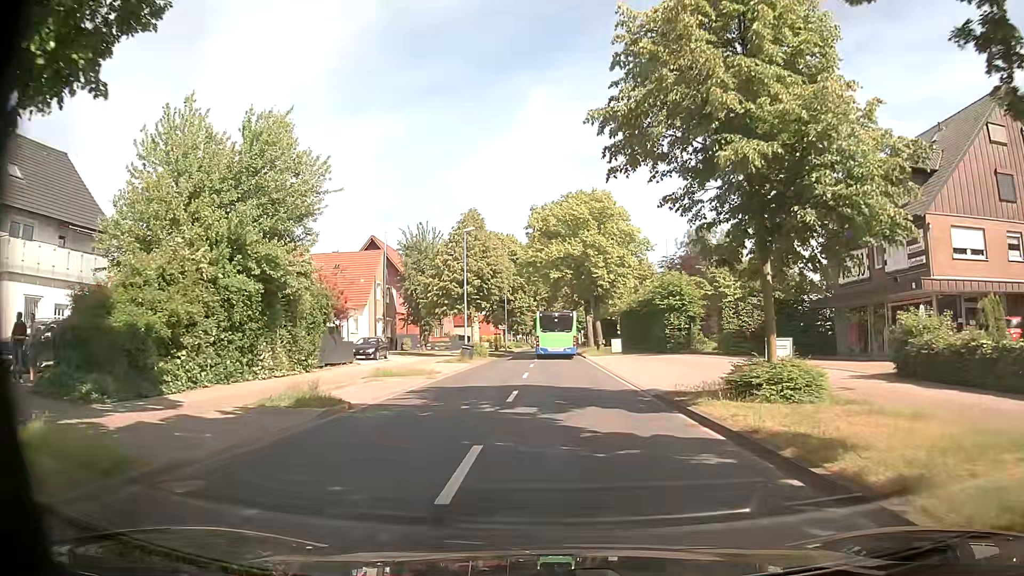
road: secondary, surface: asphalt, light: Day
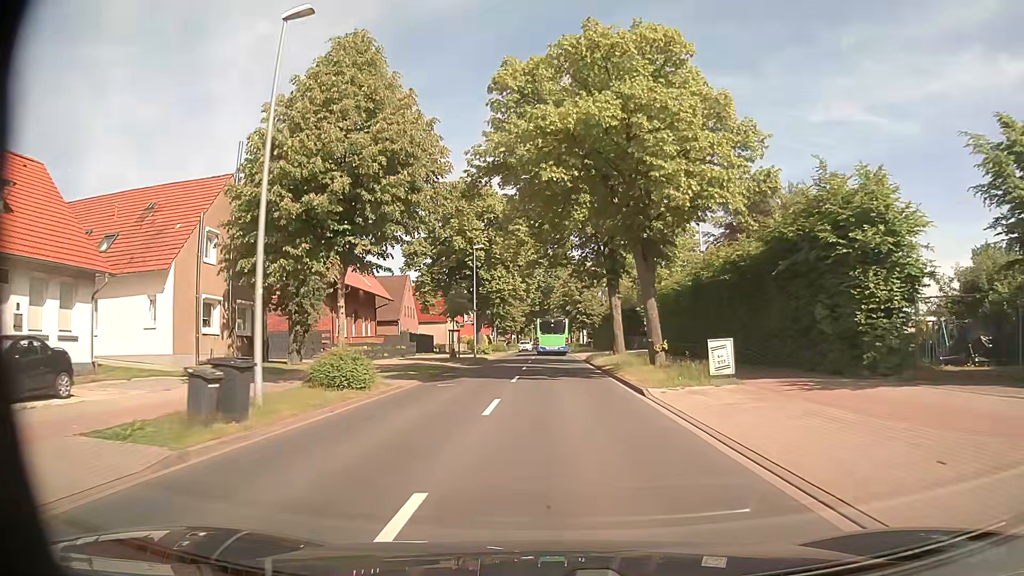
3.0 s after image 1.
(+0.5, +30.0) m; 0°
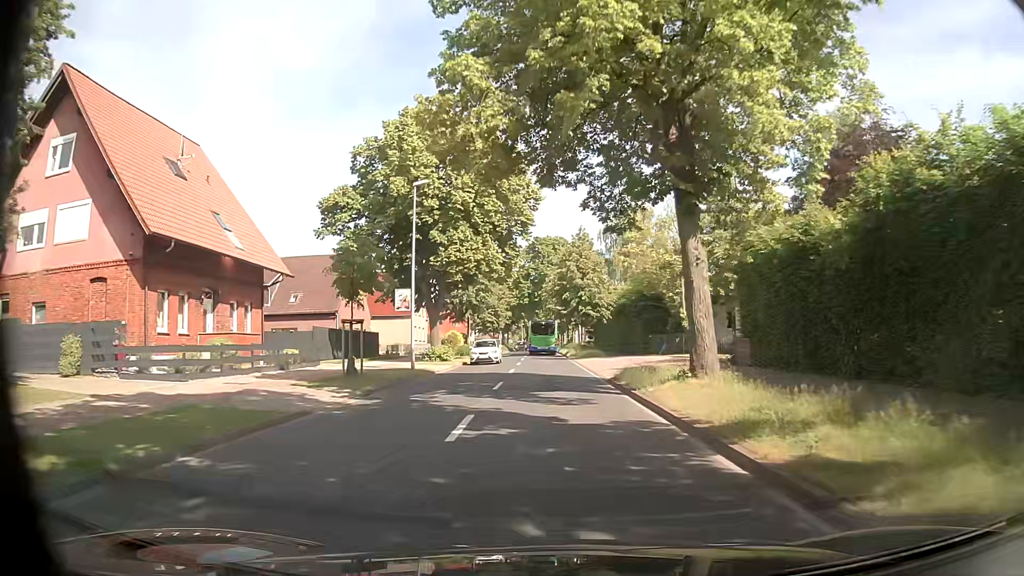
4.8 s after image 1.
(+0.2, +20.9) m; 0°
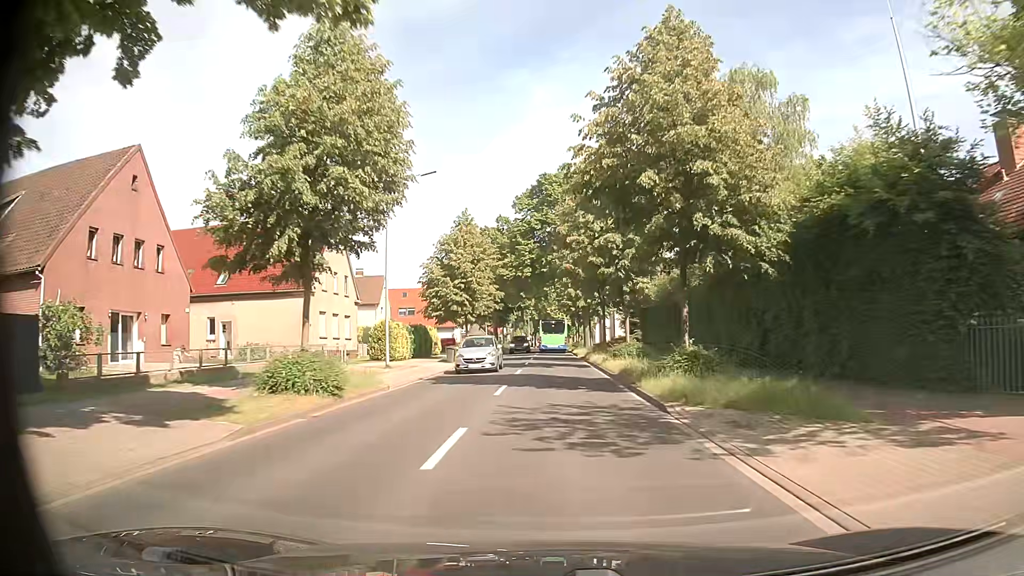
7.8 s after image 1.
(+0.3, +38.5) m; 0°
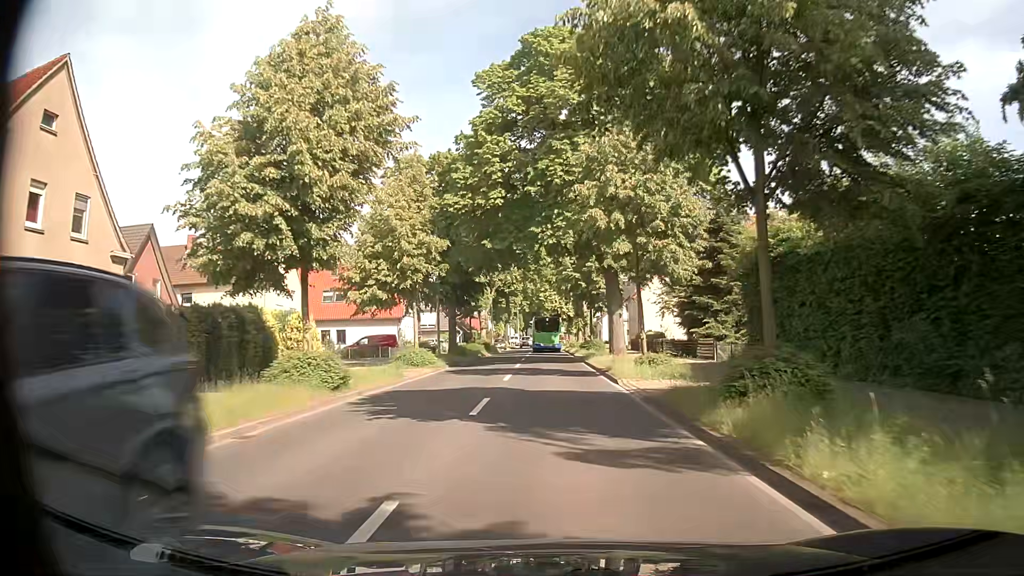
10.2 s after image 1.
(+0.1, +31.3) m; +1°
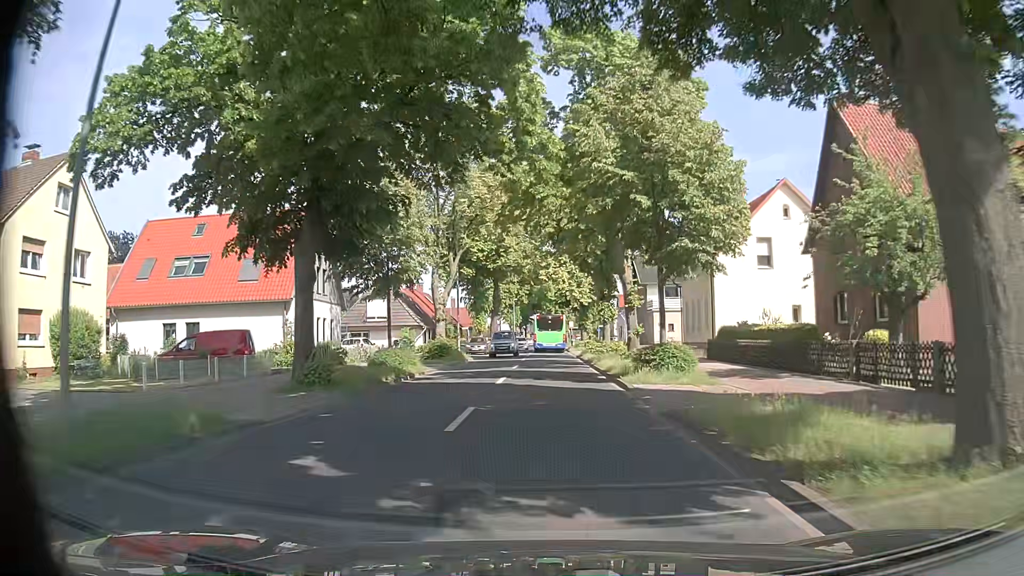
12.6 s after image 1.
(-0.1, +28.9) m; -1°
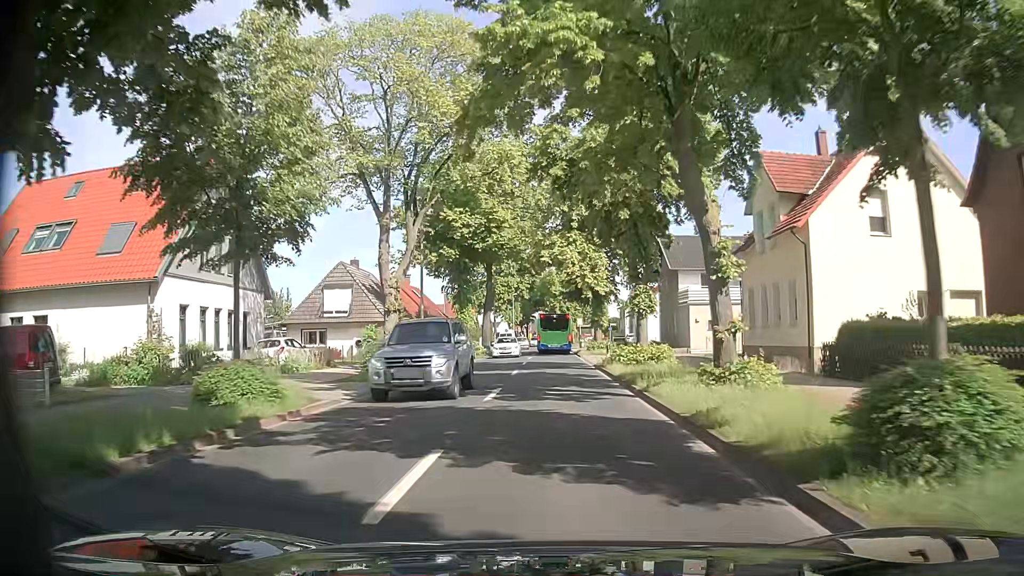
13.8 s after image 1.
(+0.1, +13.6) m; -1°
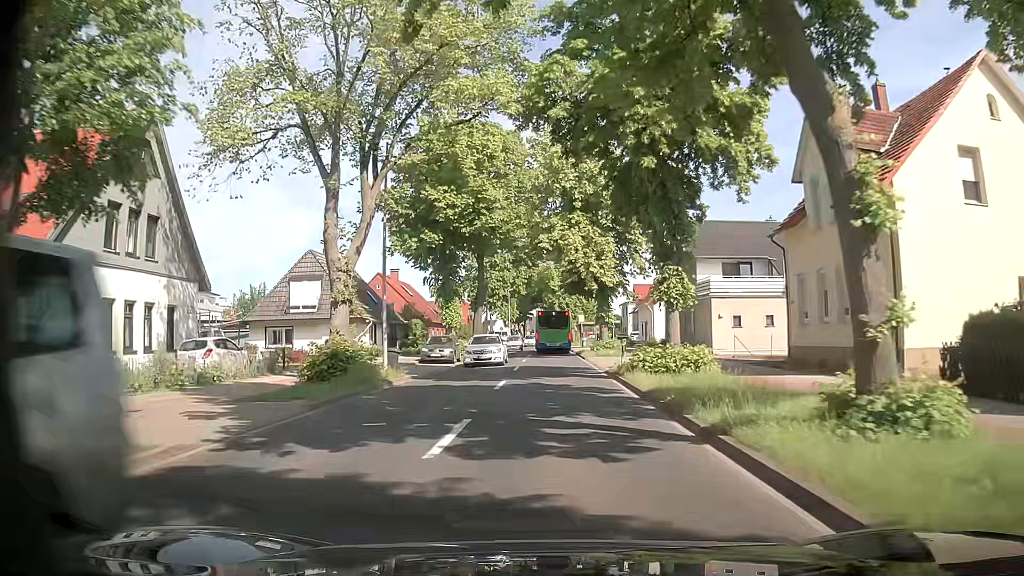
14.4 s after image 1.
(+0.1, +6.6) m; +2°
